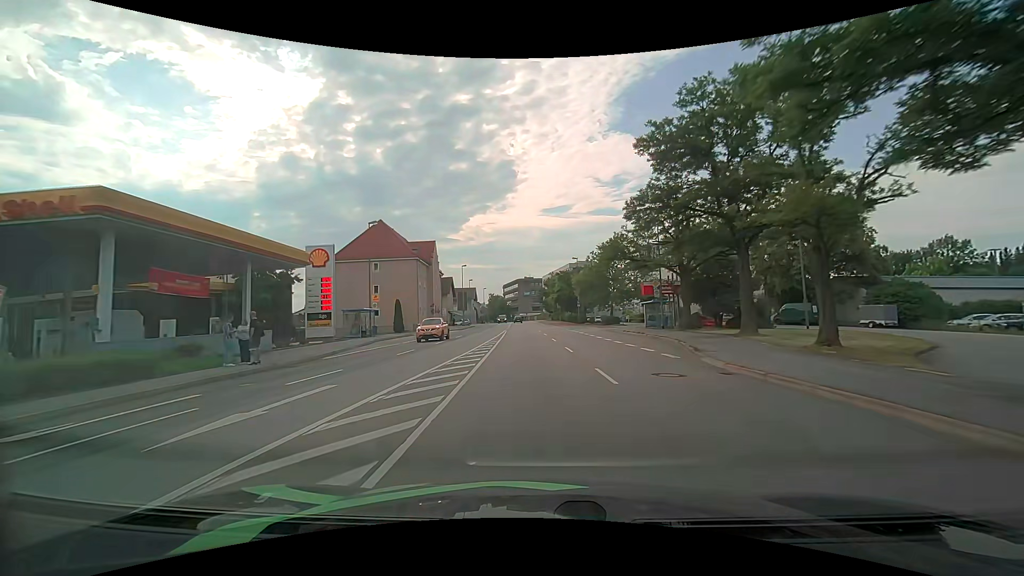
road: primary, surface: asphalt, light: Day
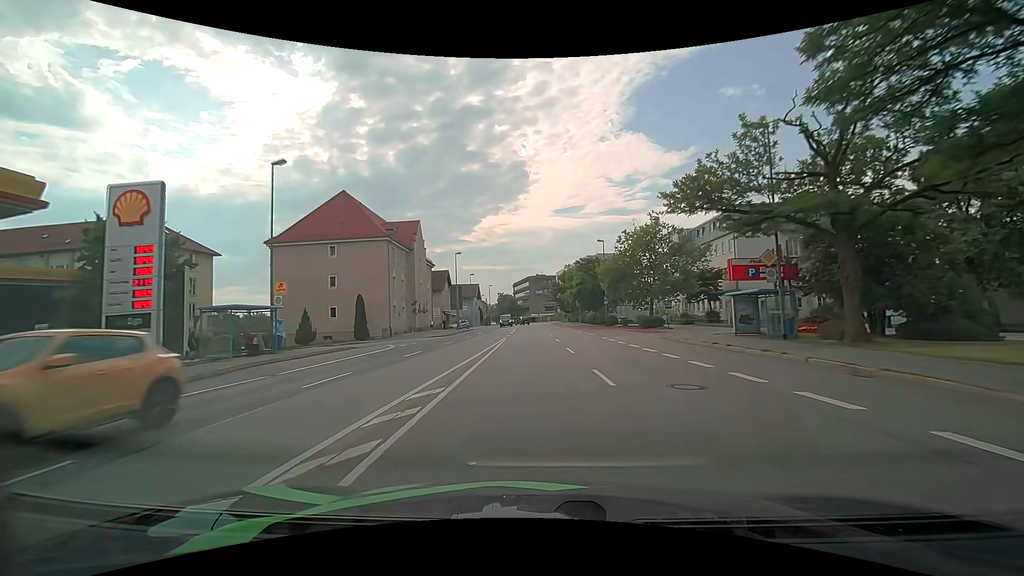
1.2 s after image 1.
(-0.3, +18.1) m; -2°
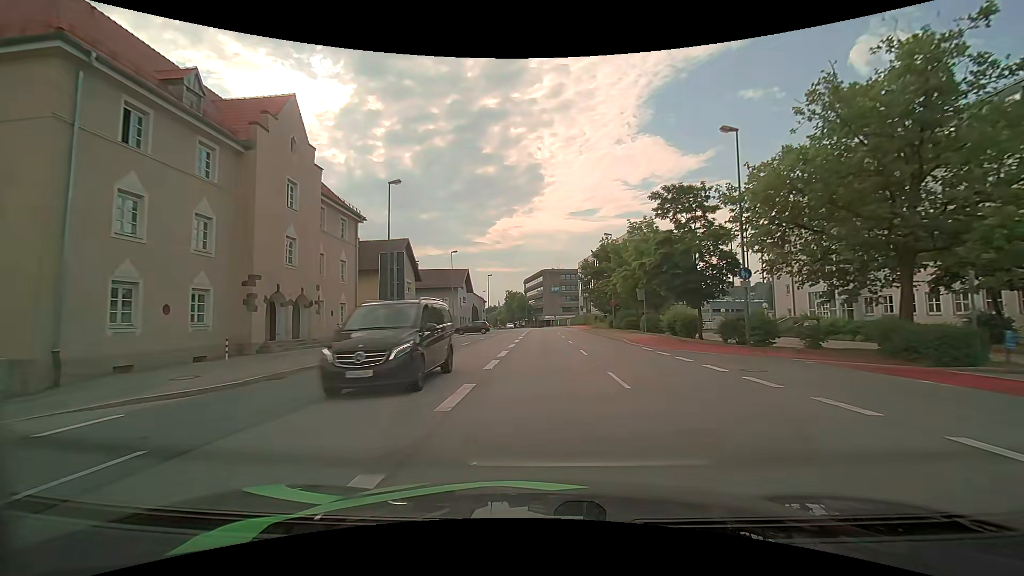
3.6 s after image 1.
(-0.6, +36.0) m; -1°
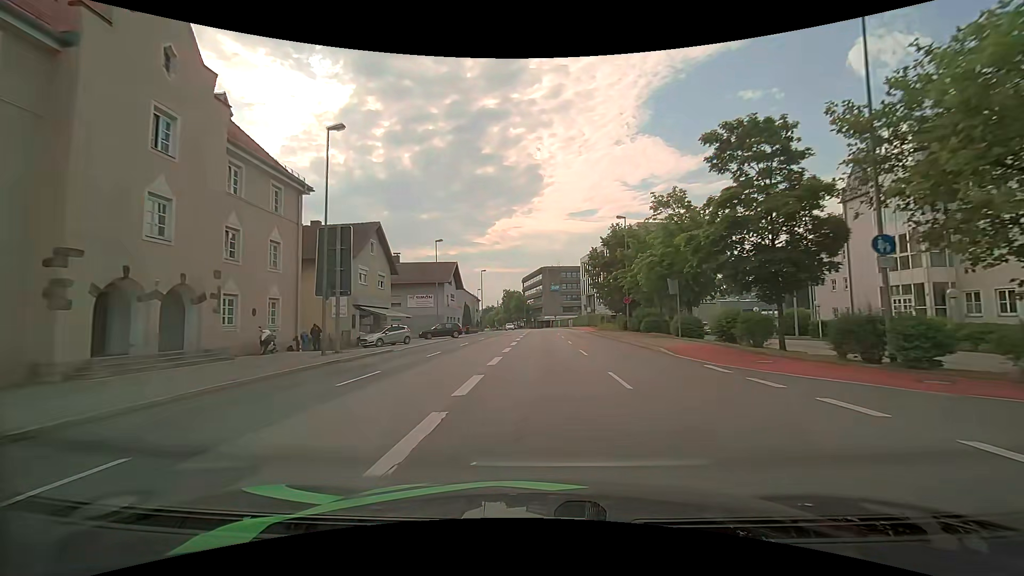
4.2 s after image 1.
(0.0, +9.2) m; 0°
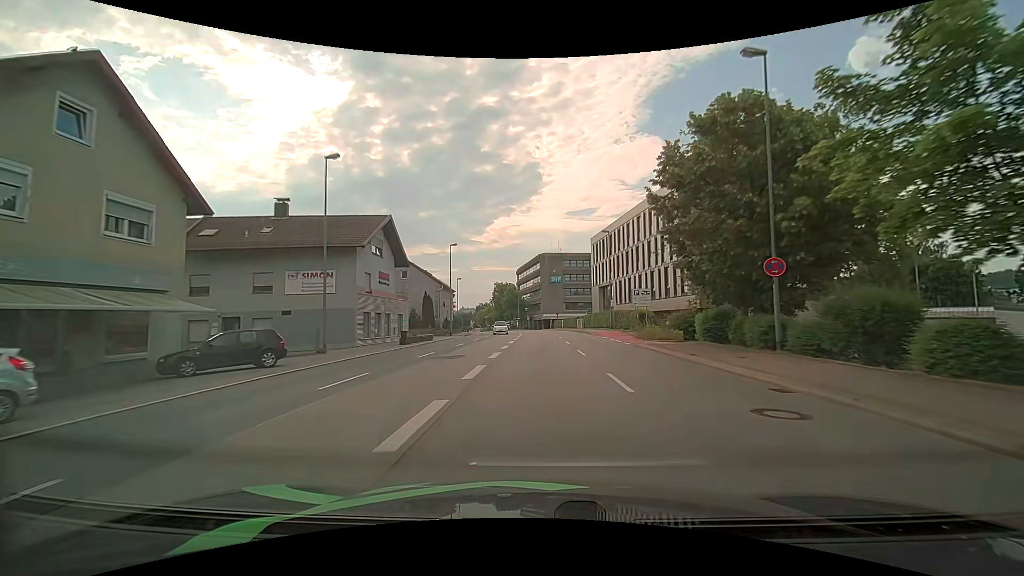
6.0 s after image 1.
(0.0, +27.7) m; 0°
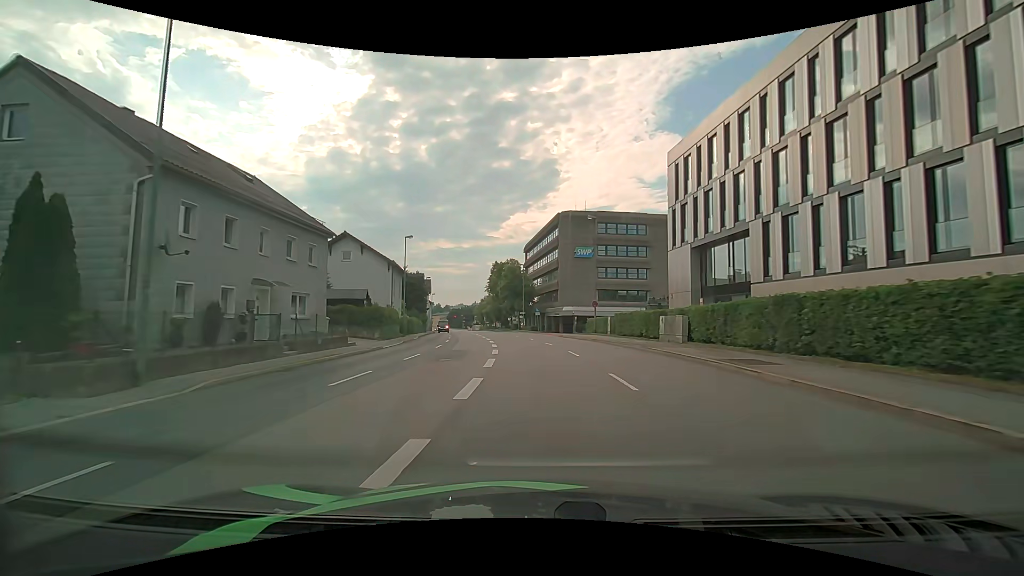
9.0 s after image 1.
(-0.3, +44.5) m; -1°
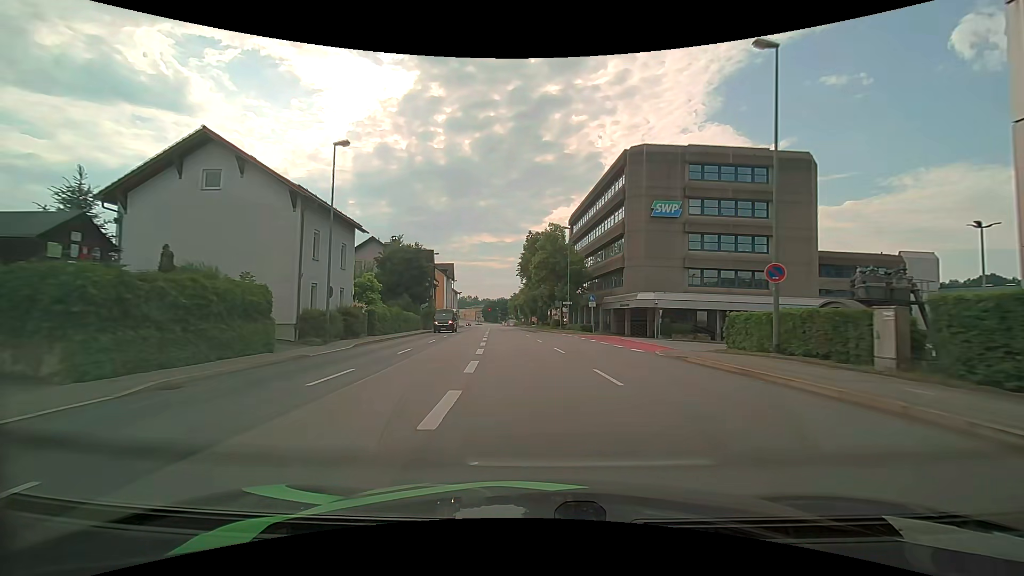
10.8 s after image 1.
(-1.1, +26.6) m; -5°
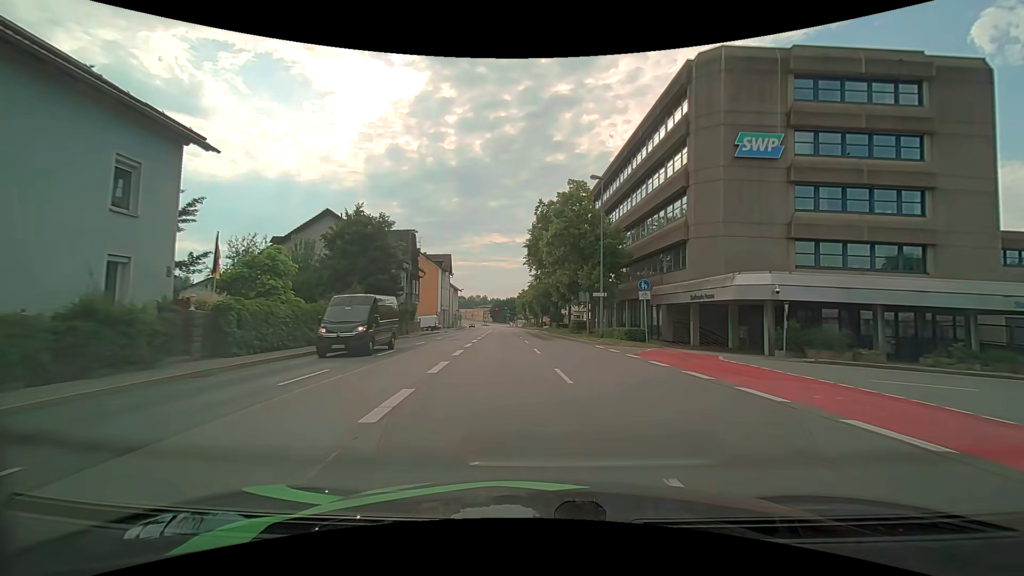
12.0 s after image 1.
(-0.3, +17.5) m; -1°
(0, +10) (0, +20) (0, +30) (-1, +40) (-1, +50) (-2, +60) (-3, +70) (-3, +80) (-4, +90) (-5, +100) m
